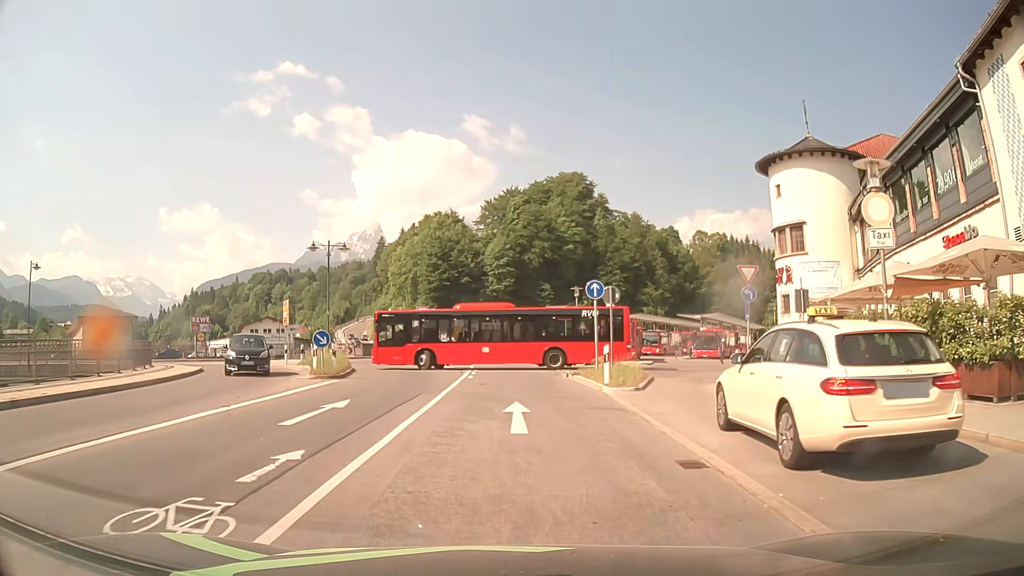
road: primary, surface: asphalt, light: Day
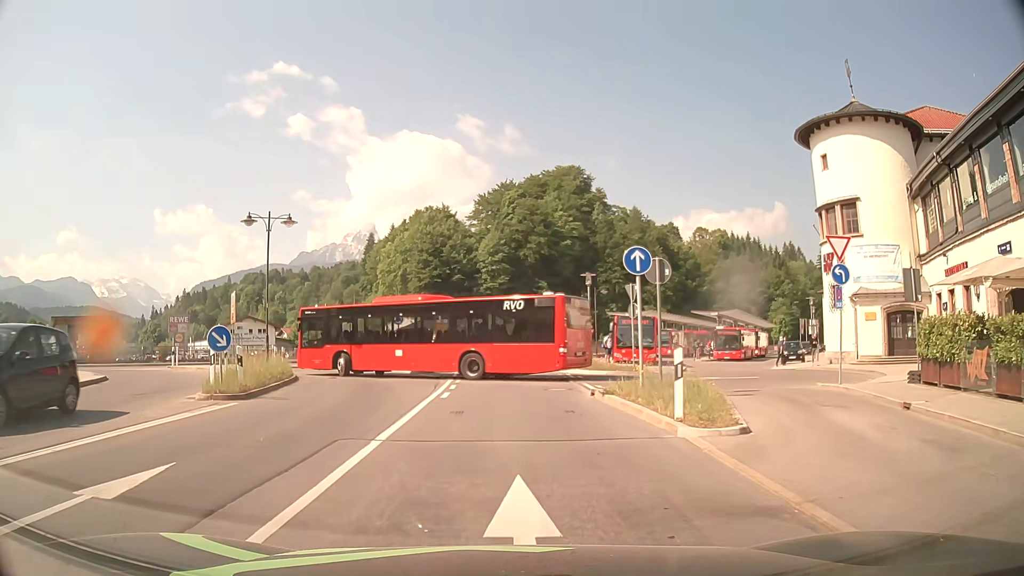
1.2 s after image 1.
(+0.1, +8.1) m; +1°
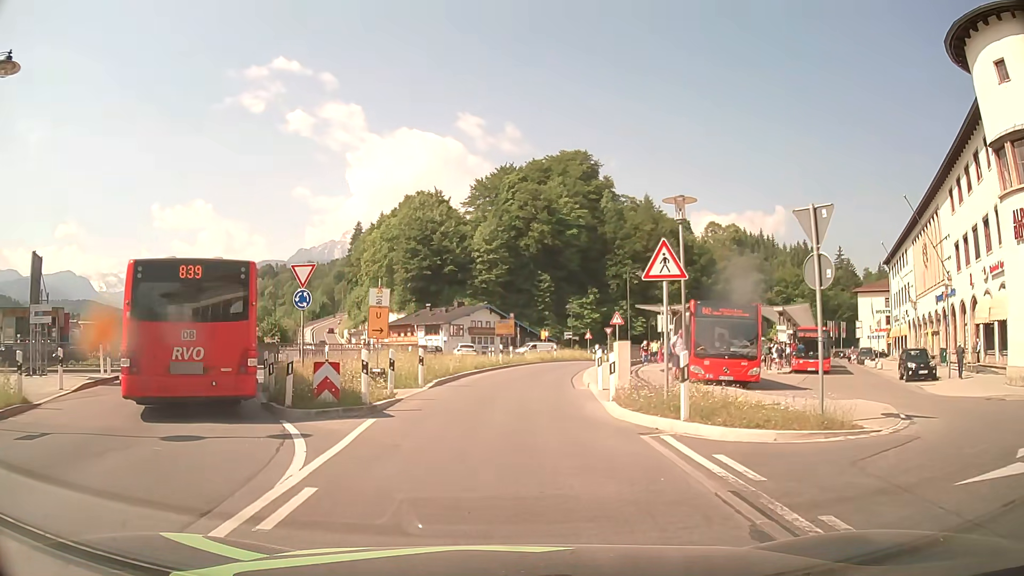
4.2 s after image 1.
(+0.1, +17.2) m; +1°
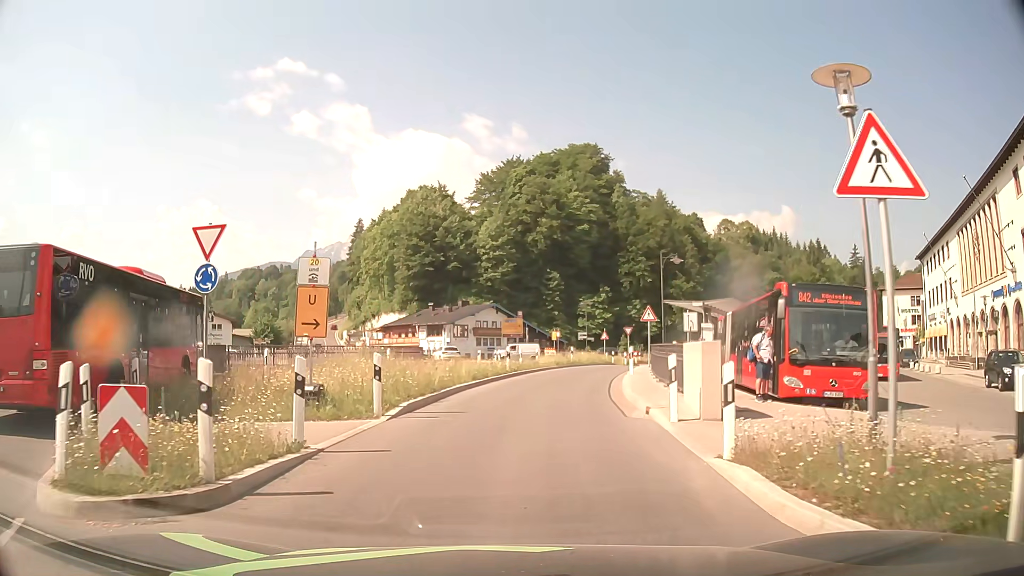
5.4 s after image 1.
(-0.1, +7.5) m; -1°
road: primary_link
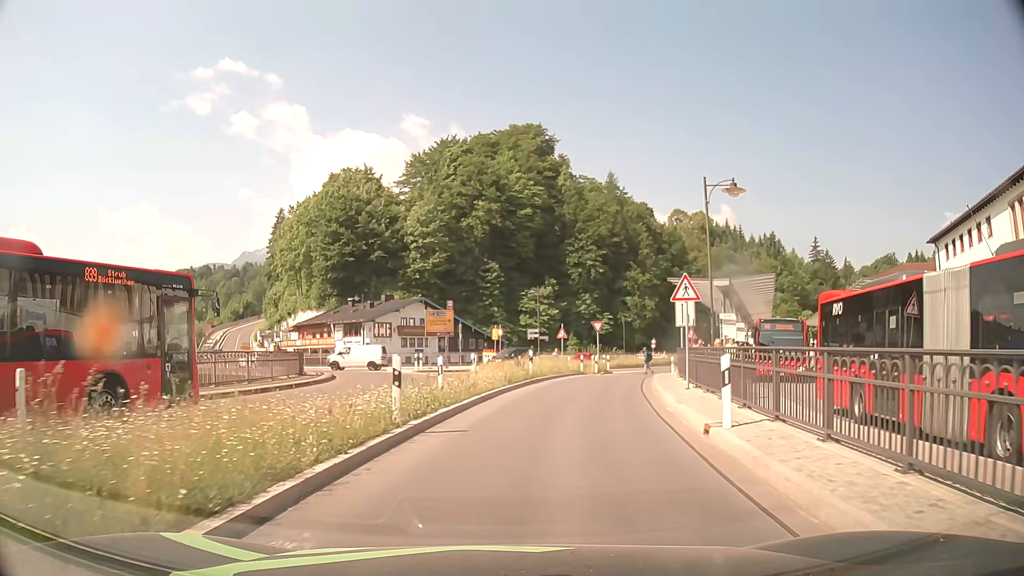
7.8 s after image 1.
(+0.7, +16.8) m; +6°
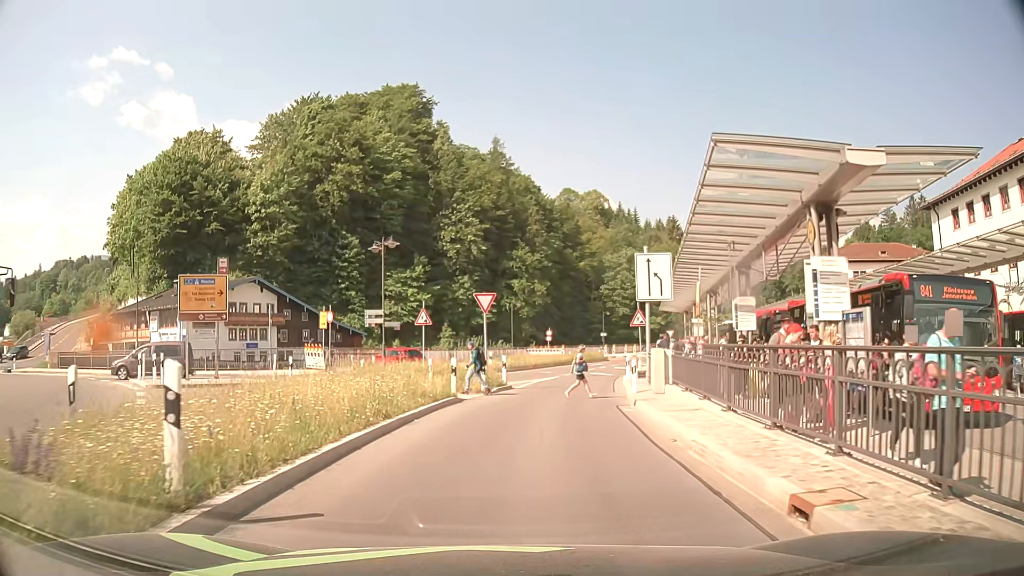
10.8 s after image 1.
(+2.2, +20.7) m; +11°
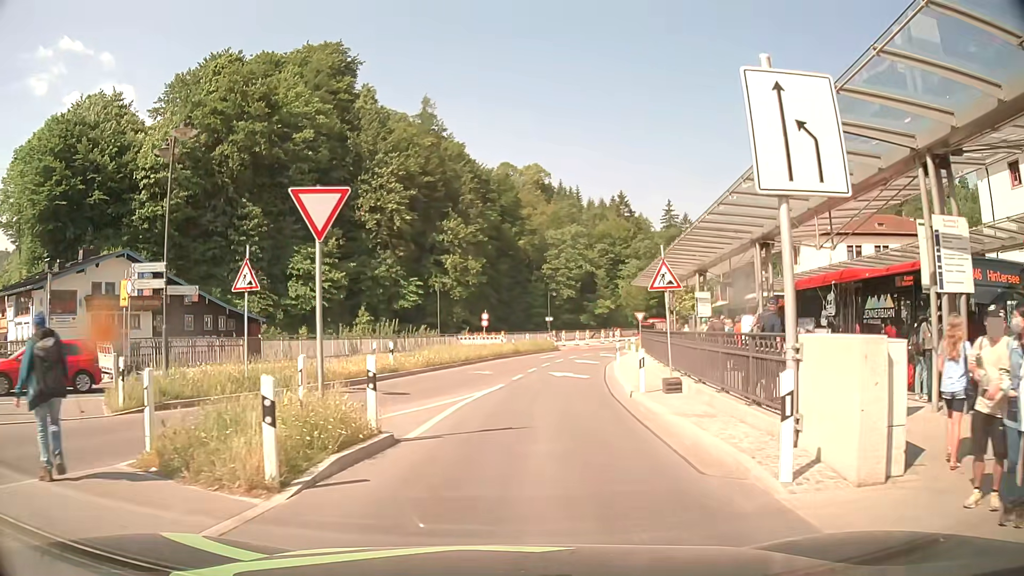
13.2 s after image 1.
(+0.7, +15.8) m; +6°
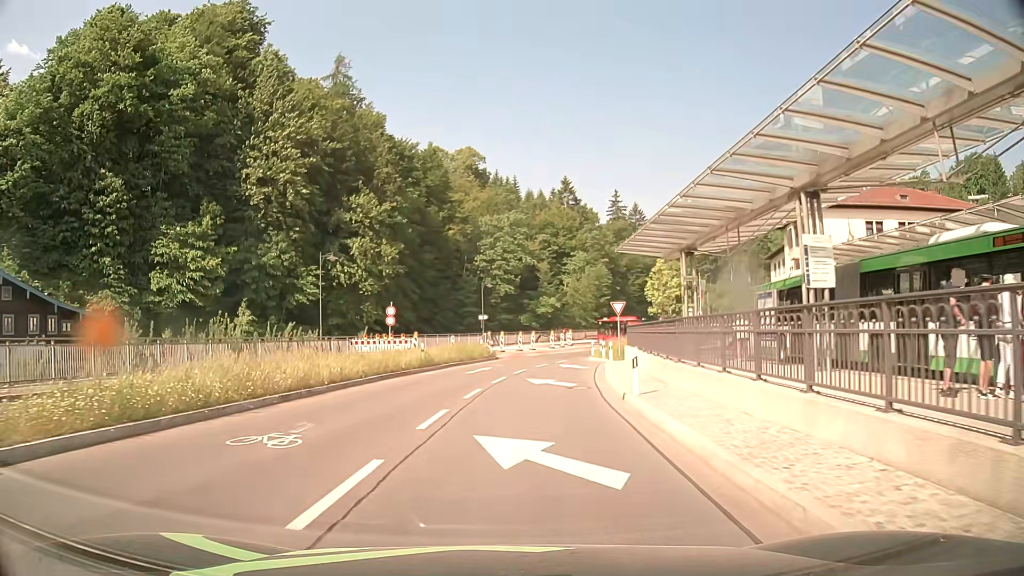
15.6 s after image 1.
(+1.2, +19.5) m; +5°
(0, +10) (0, +20) (+1, +30) (+2, +40) (+4, +50) (+7, +59) (+11, +68) (+16, +77) (+21, +86) (+25, +95) m
